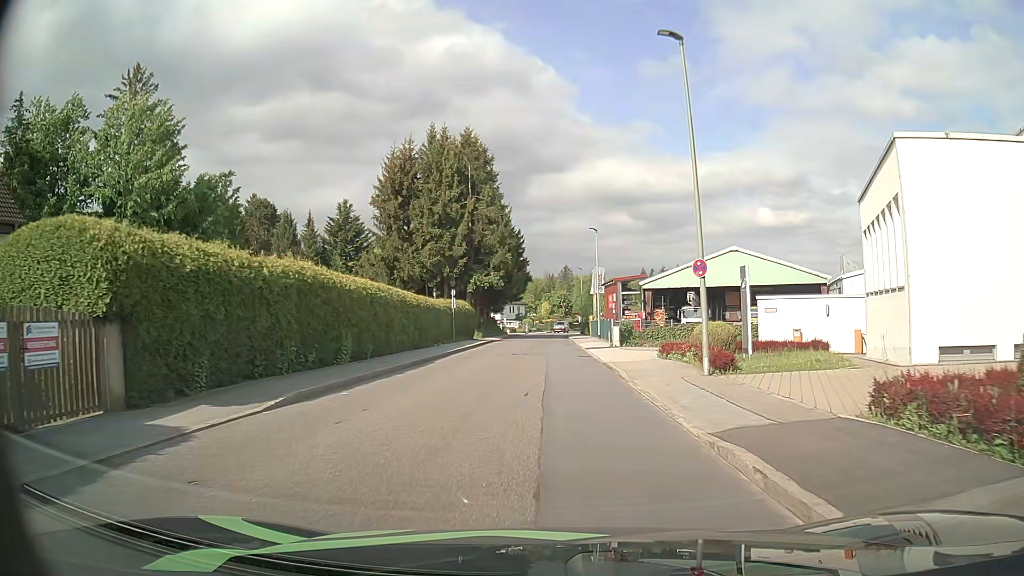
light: Day
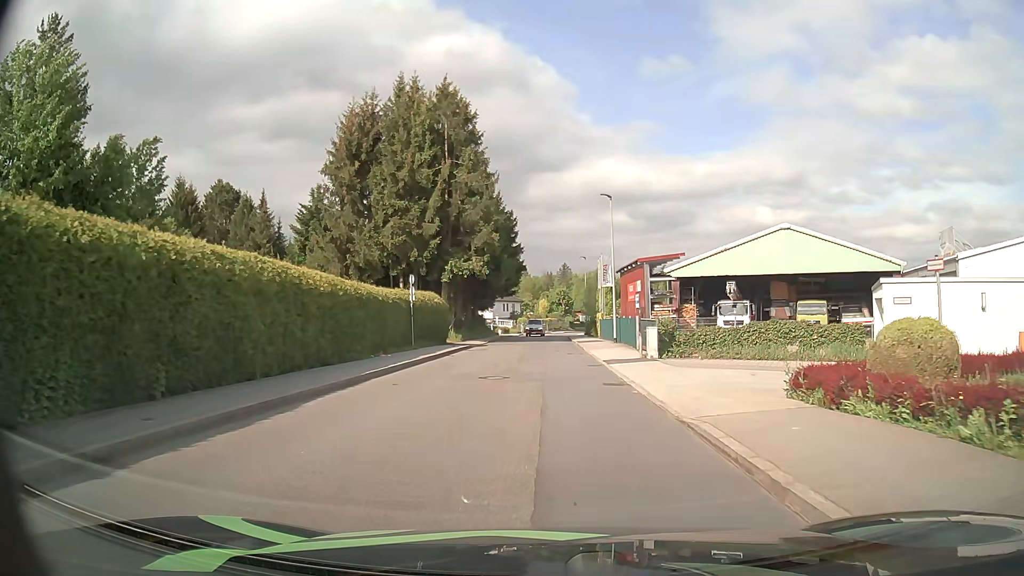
(0.0, +13.1) m; 0°
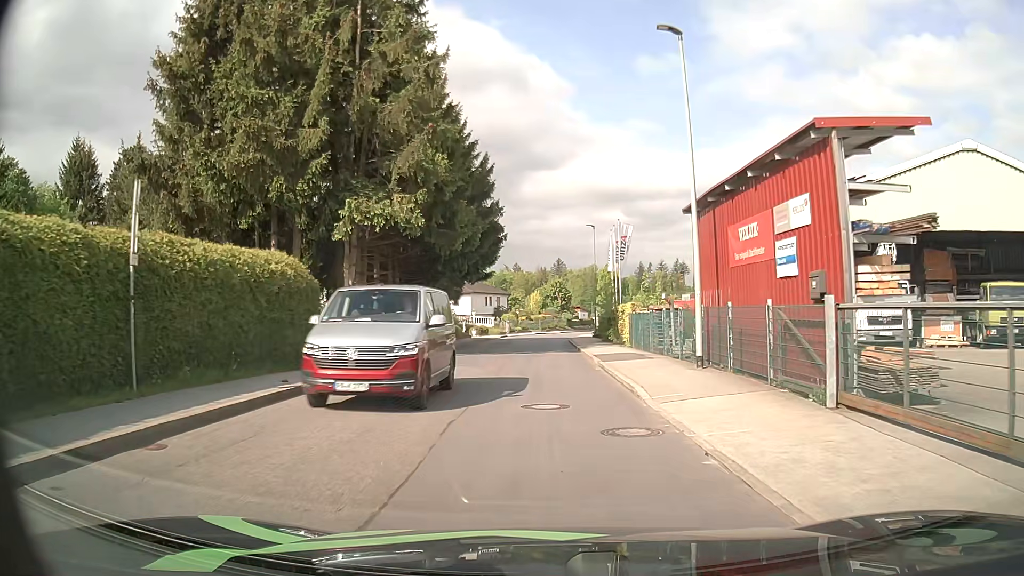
(+0.1, +21.9) m; +1°
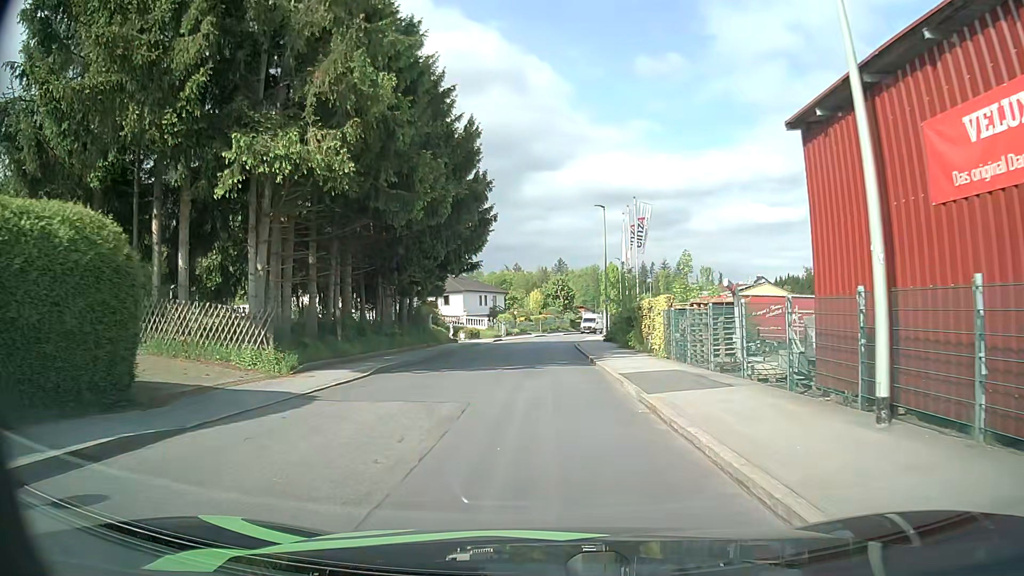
(+0.1, +8.7) m; 0°
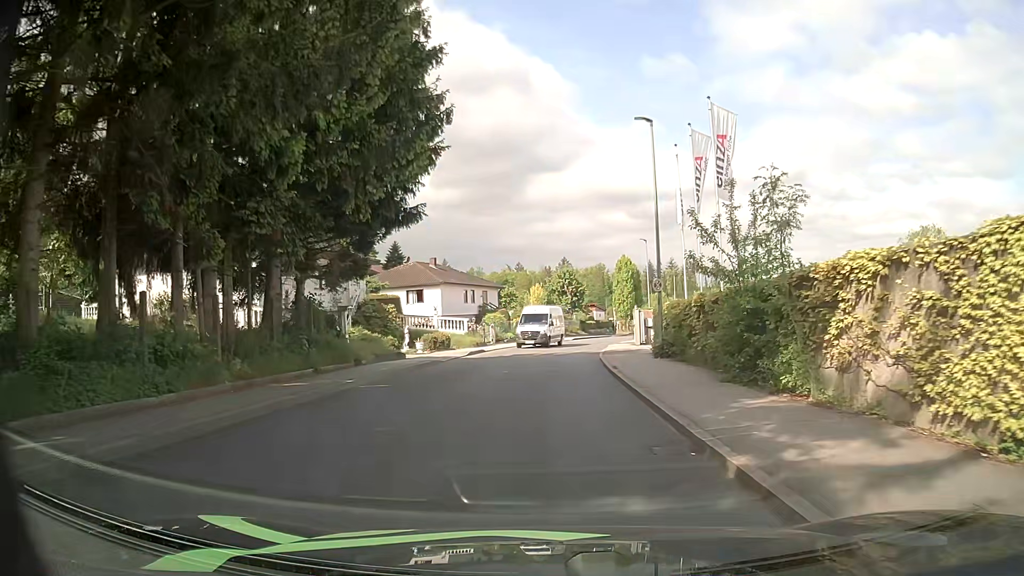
(-0.2, +18.1) m; 0°
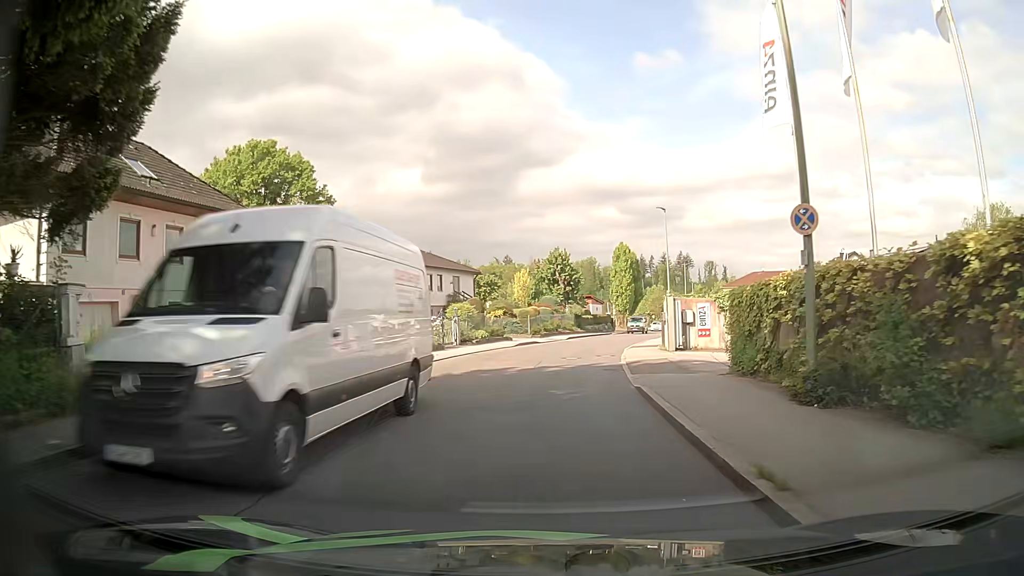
(-0.1, +13.9) m; 0°
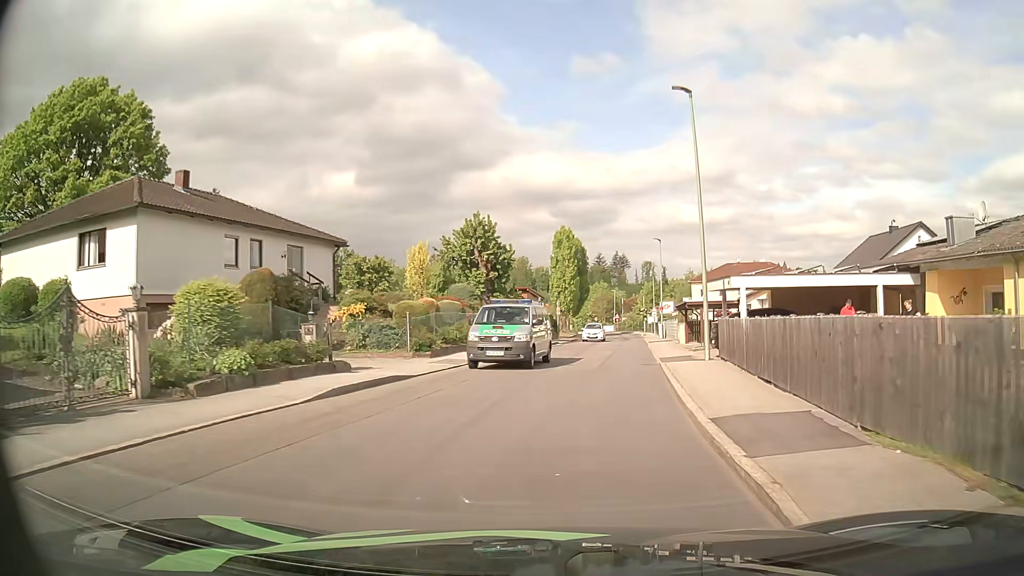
(+0.9, +23.6) m; +5°
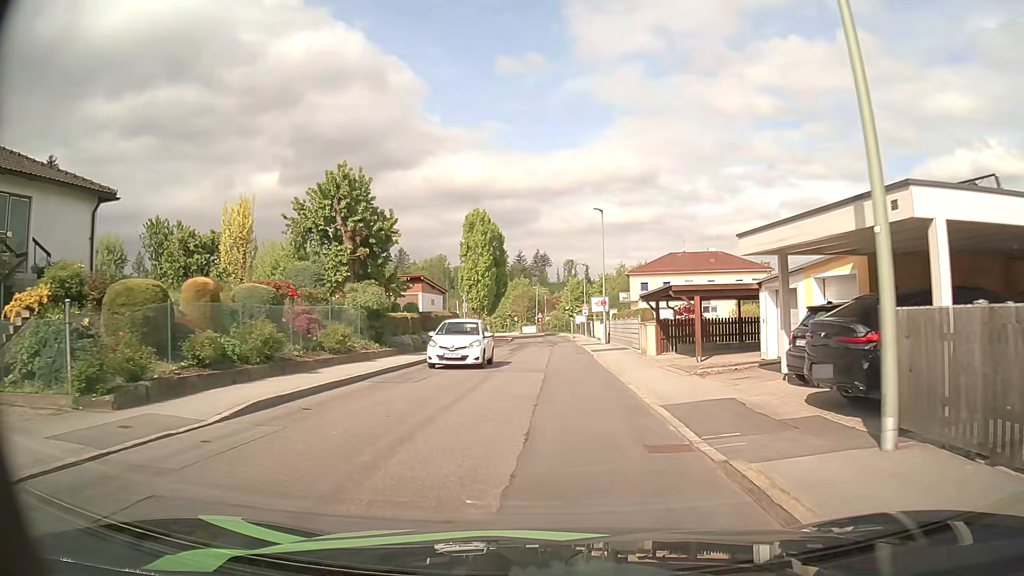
(+1.0, +14.7) m; +7°
